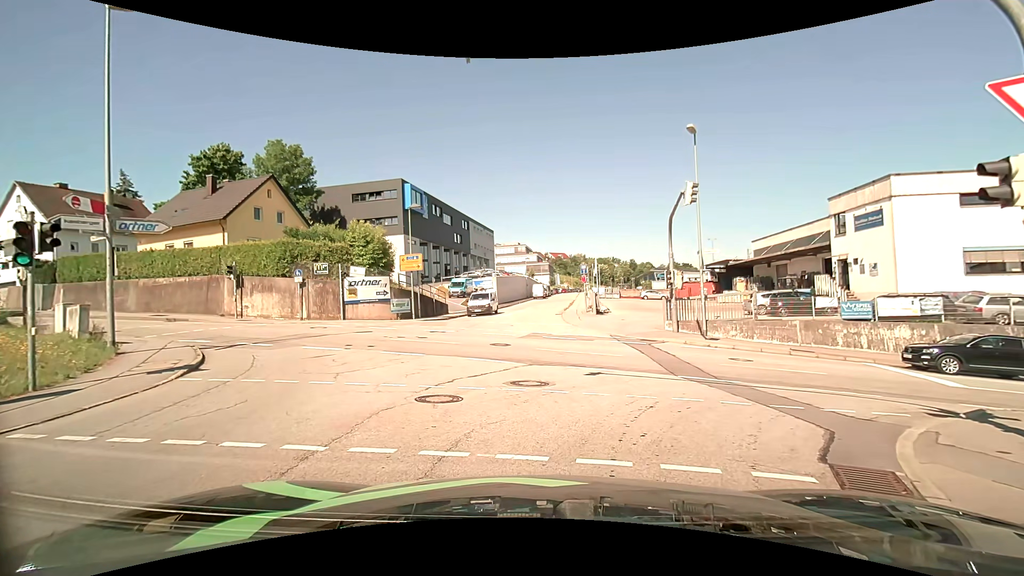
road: residential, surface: asphalt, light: Day
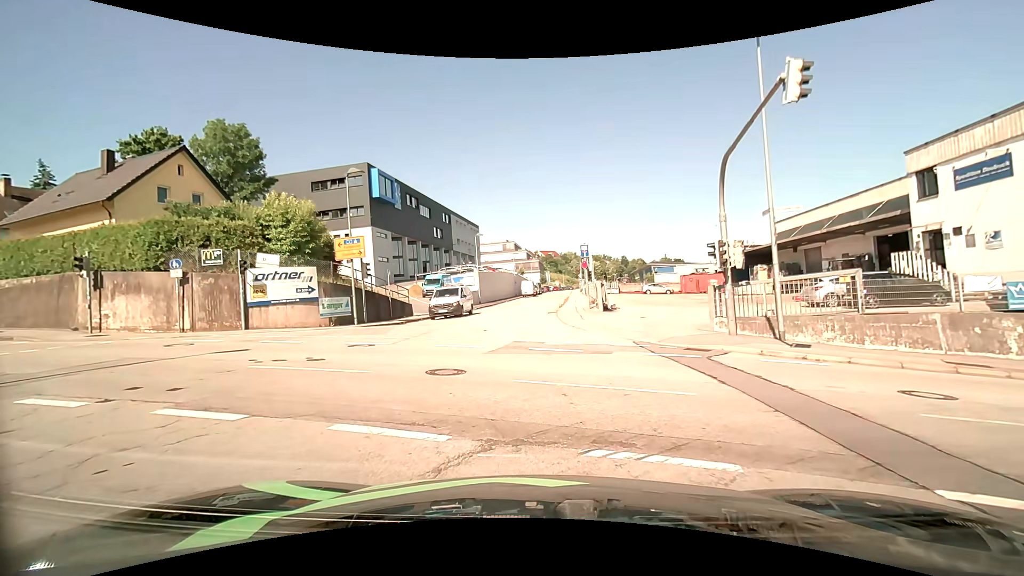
(+0.4, +9.3) m; +2°
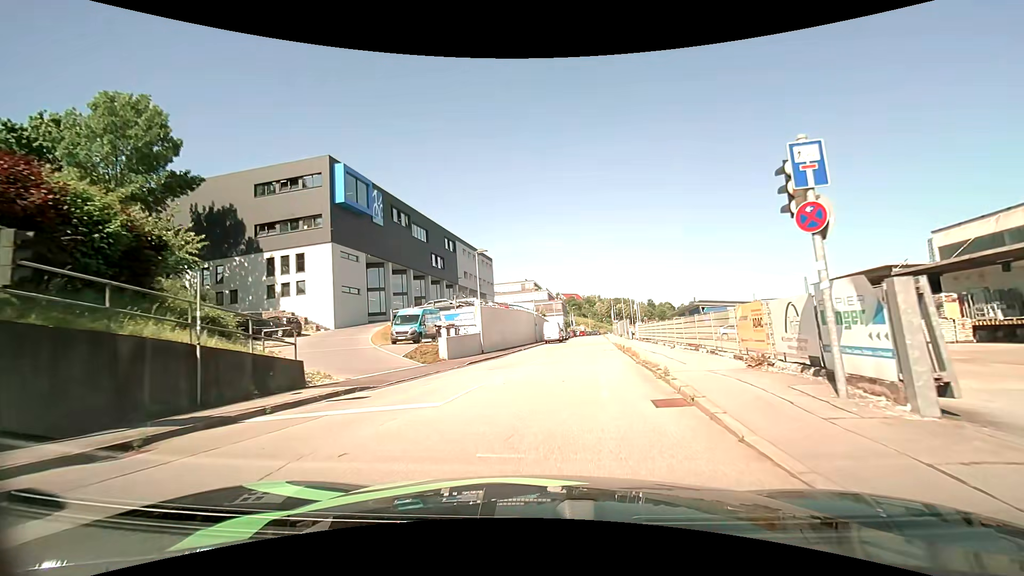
(-1.1, +19.5) m; -4°
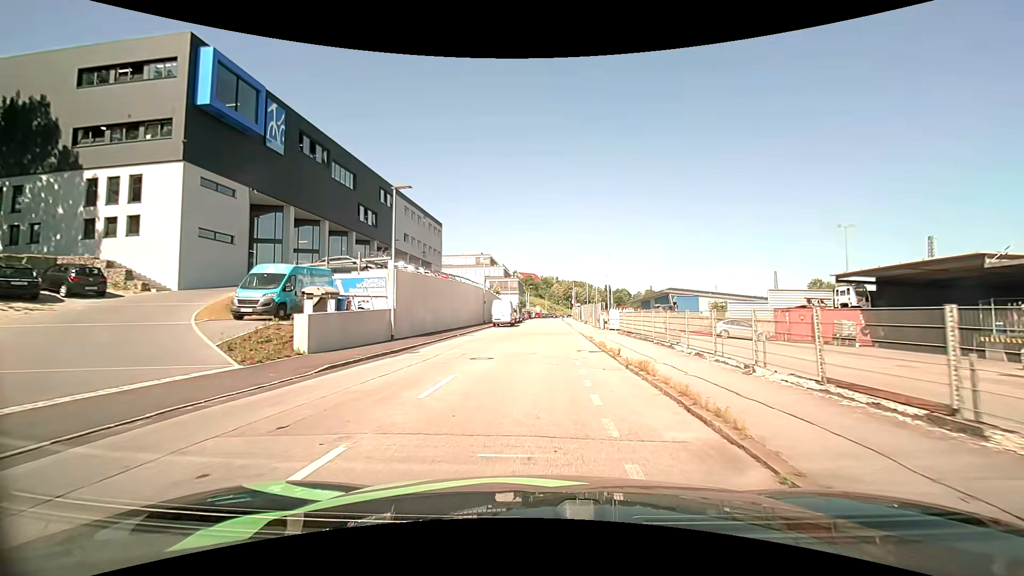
(+0.9, +12.9) m; +6°
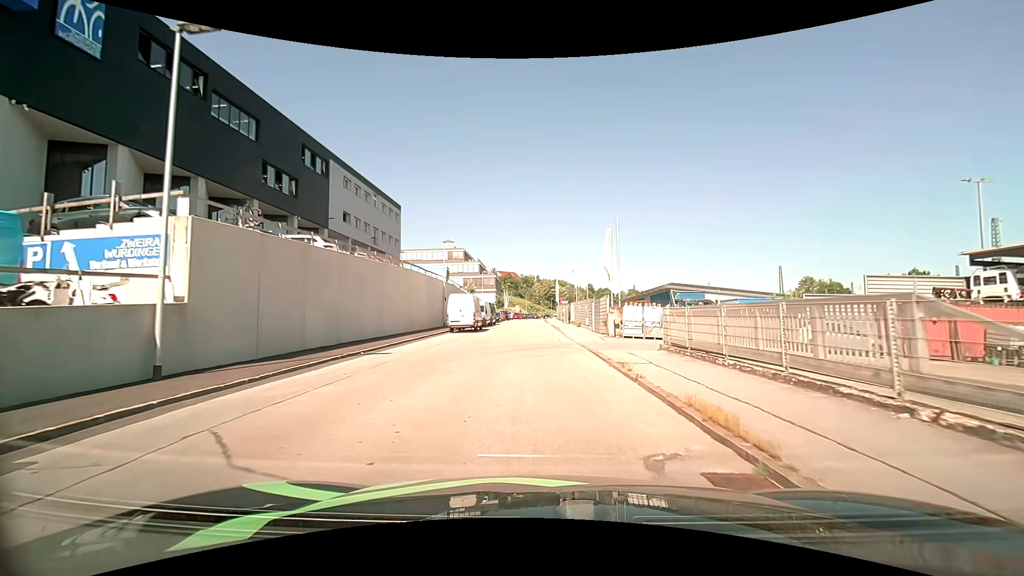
(+0.3, +14.9) m; +2°
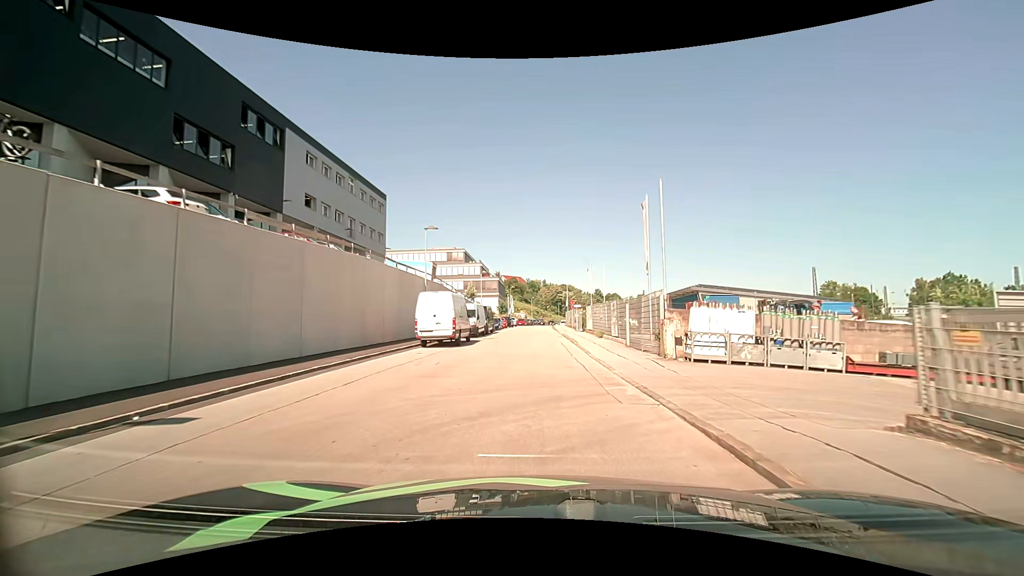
(0.0, +10.4) m; -1°
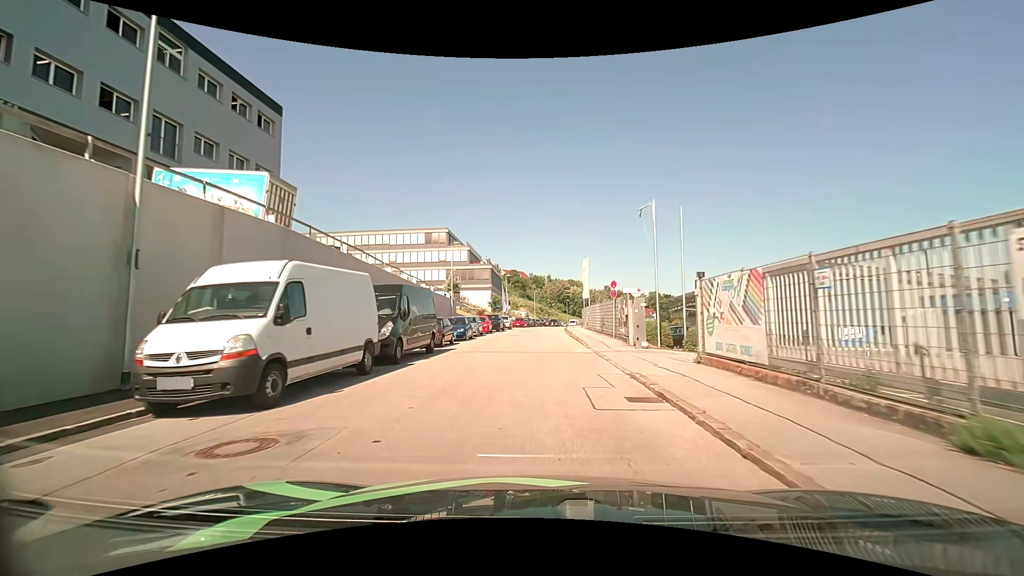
(+0.2, +27.5) m; 0°
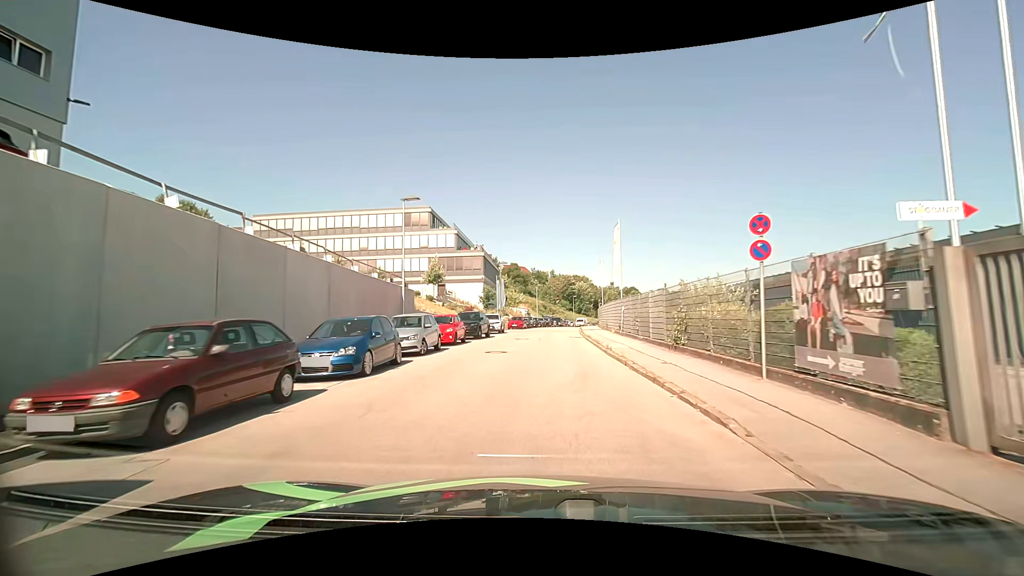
(+0.1, +17.1) m; +1°
(0, +10) (0, +20) (0, +30) (+1, +40) (+1, +50) (+2, +60) (+3, +70) (+4, +80) (+6, +90) (+7, +100) m
